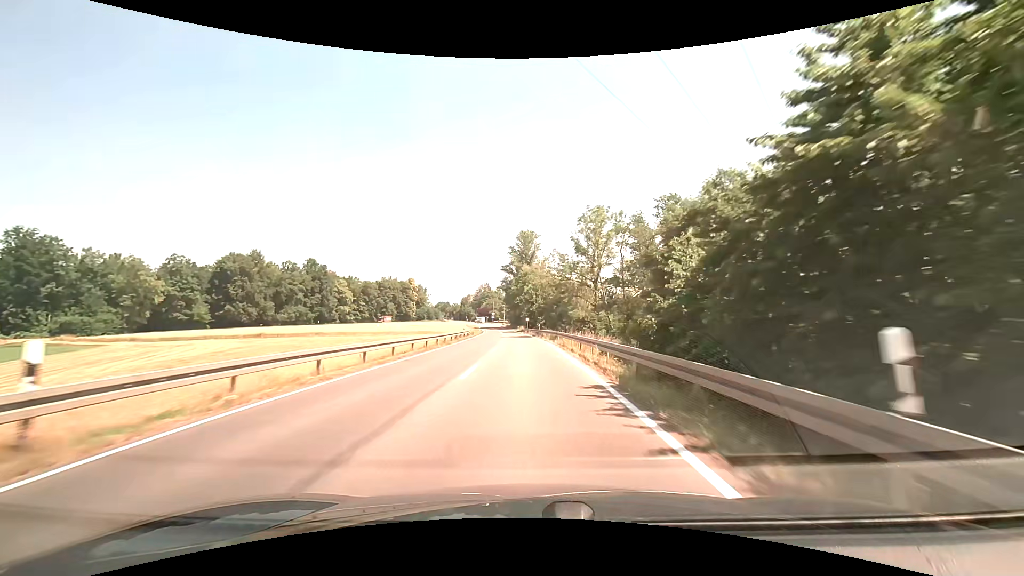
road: secondary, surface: asphalt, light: Day
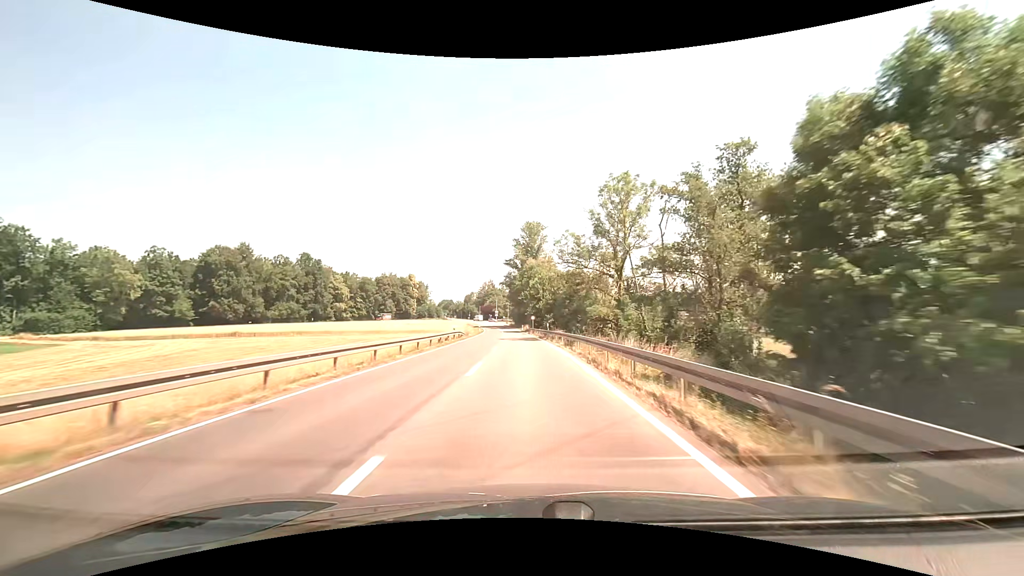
(-0.1, +11.0) m; -1°
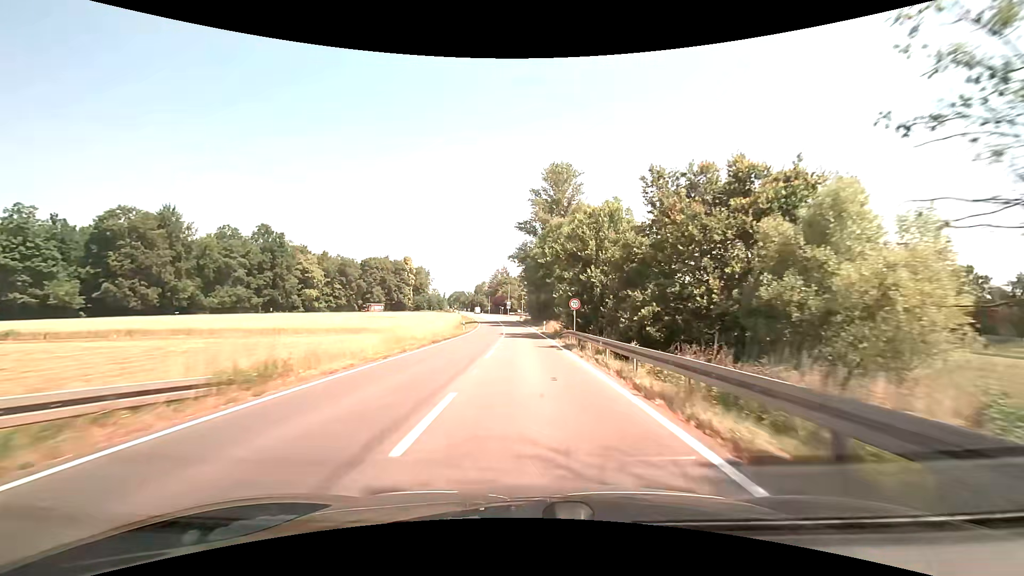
(-0.9, +44.2) m; -2°
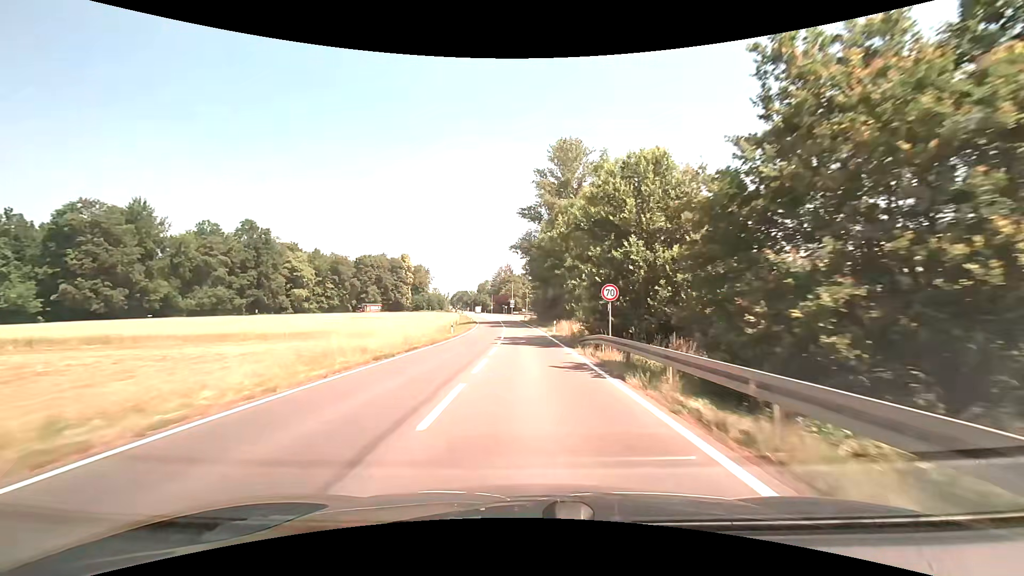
(0.0, +10.9) m; -1°
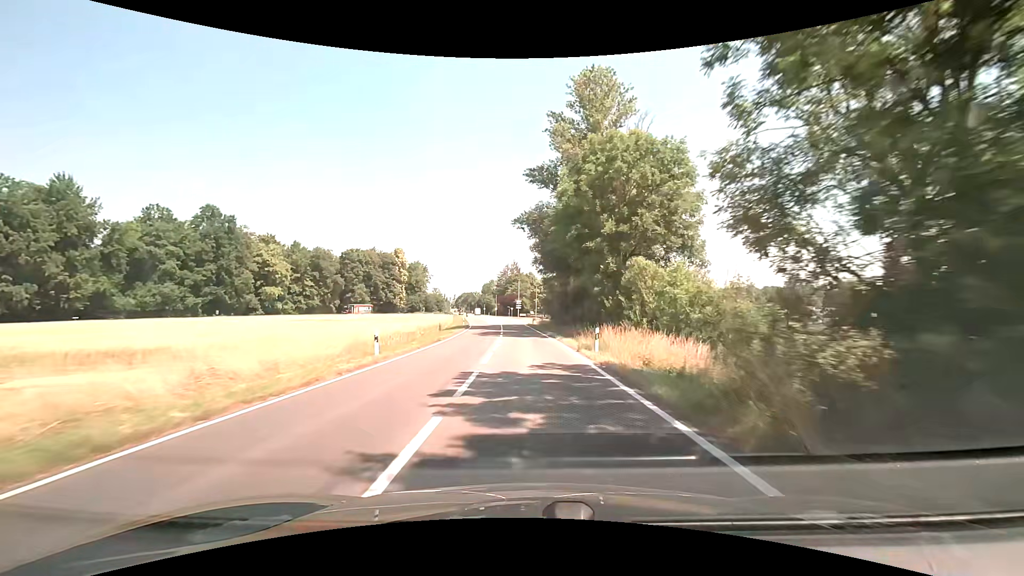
(-0.2, +21.4) m; -1°
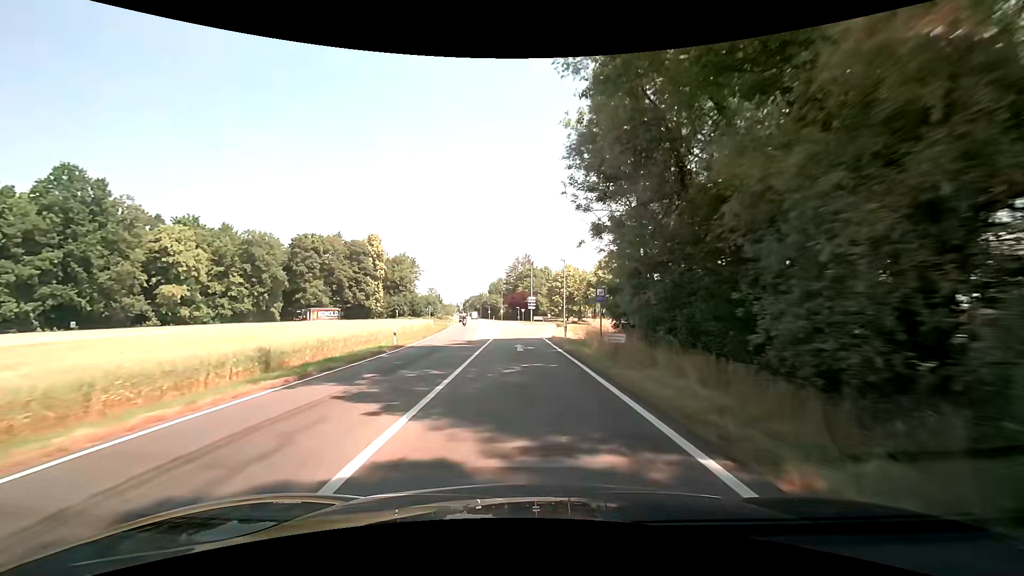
(-0.5, +40.9) m; -2°
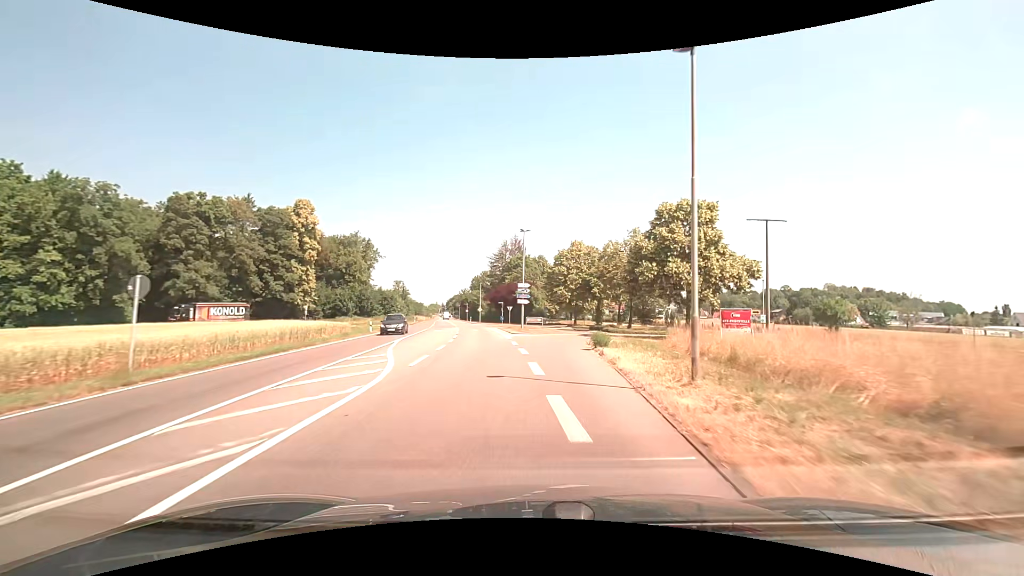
(+0.3, +35.6) m; +2°
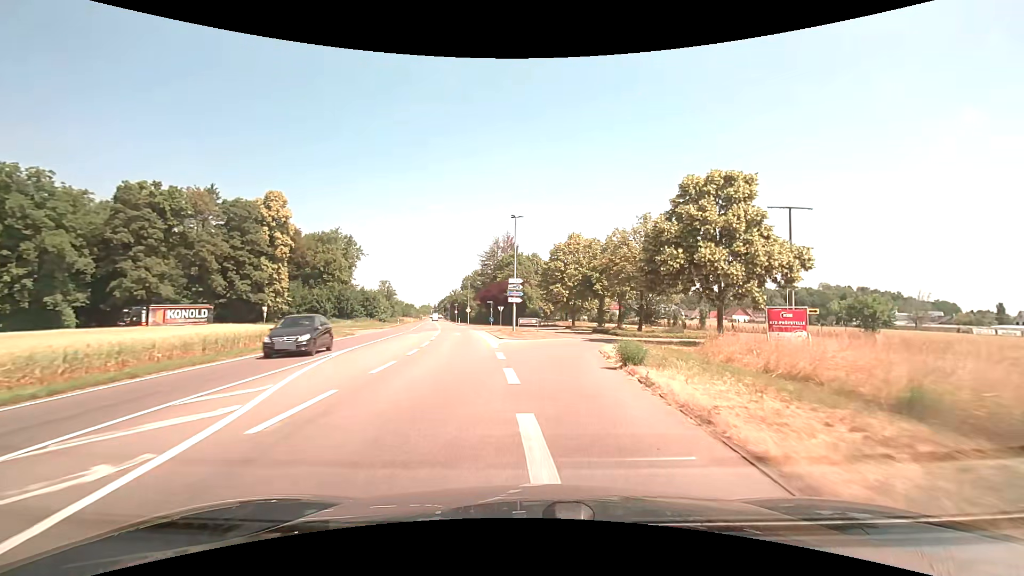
(+0.1, +7.4) m; +1°
(0, +10) (+1, +20) (+4, +29) (+10, +37) (+19, +41) (+29, +40) (+38, +35) (+45, +28) (+53, +22) (+60, +15) m
